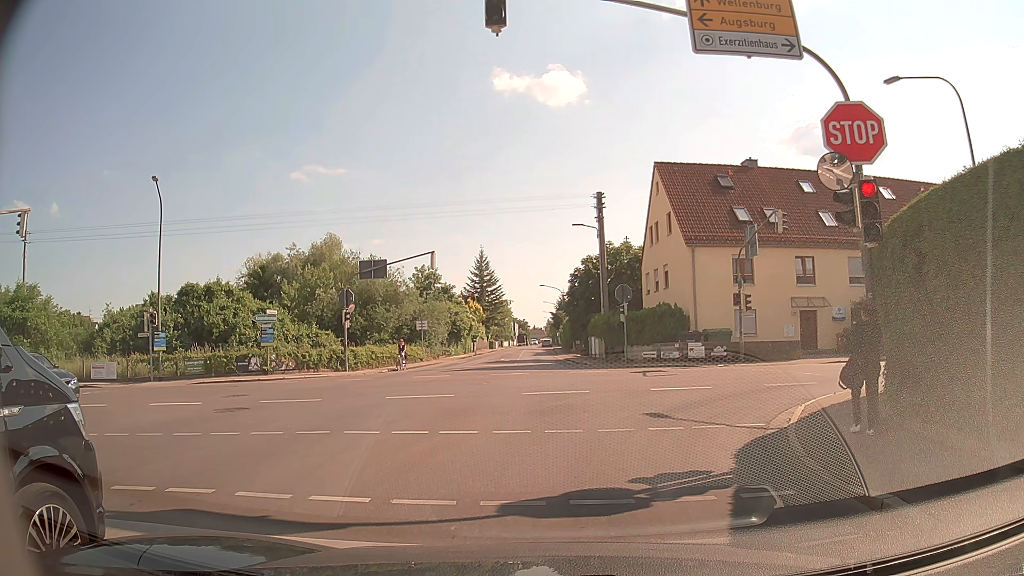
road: tertiary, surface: asphalt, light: Day
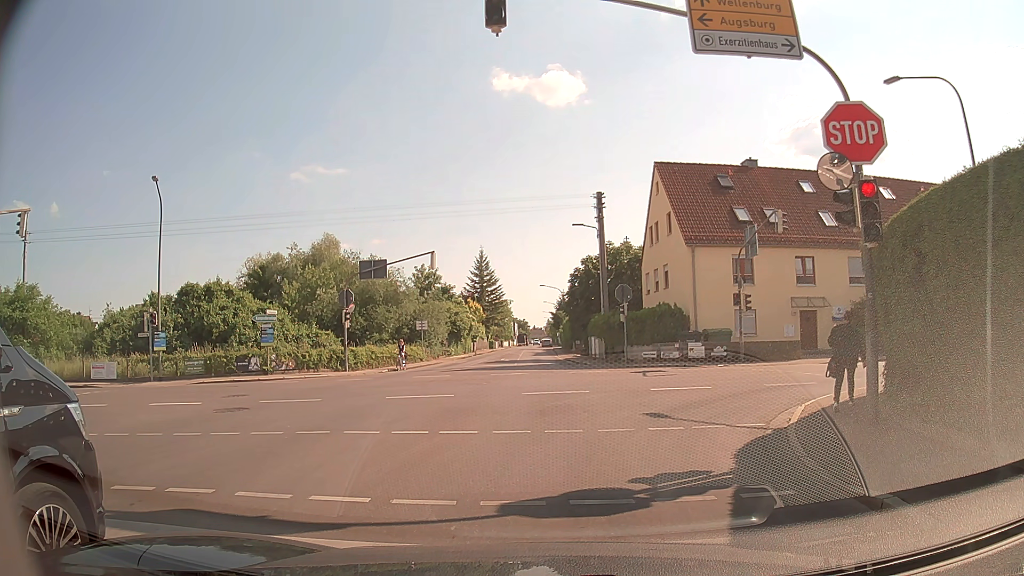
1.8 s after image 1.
(0.0, 0.0) m; 0°
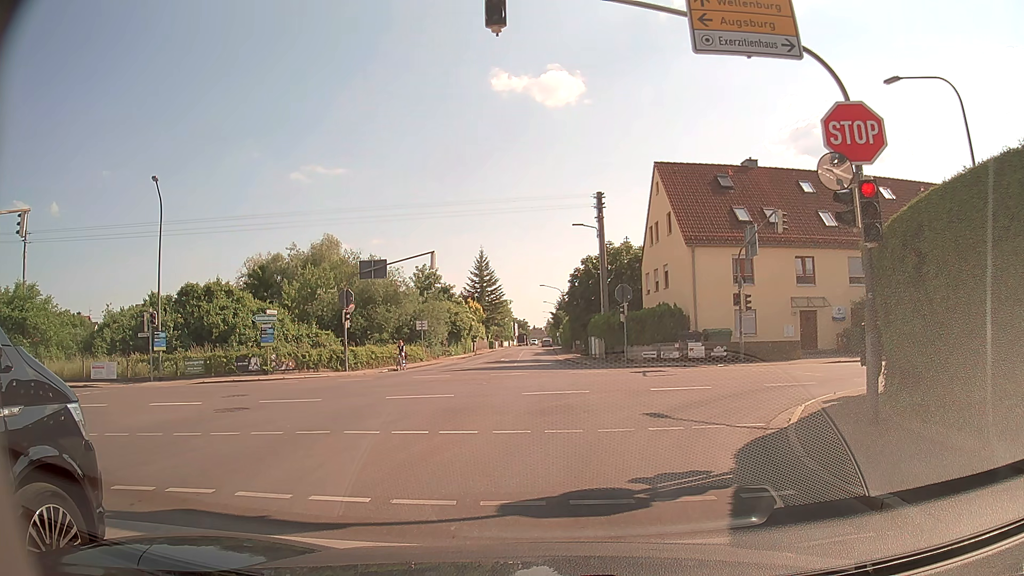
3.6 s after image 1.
(0.0, 0.0) m; 0°
